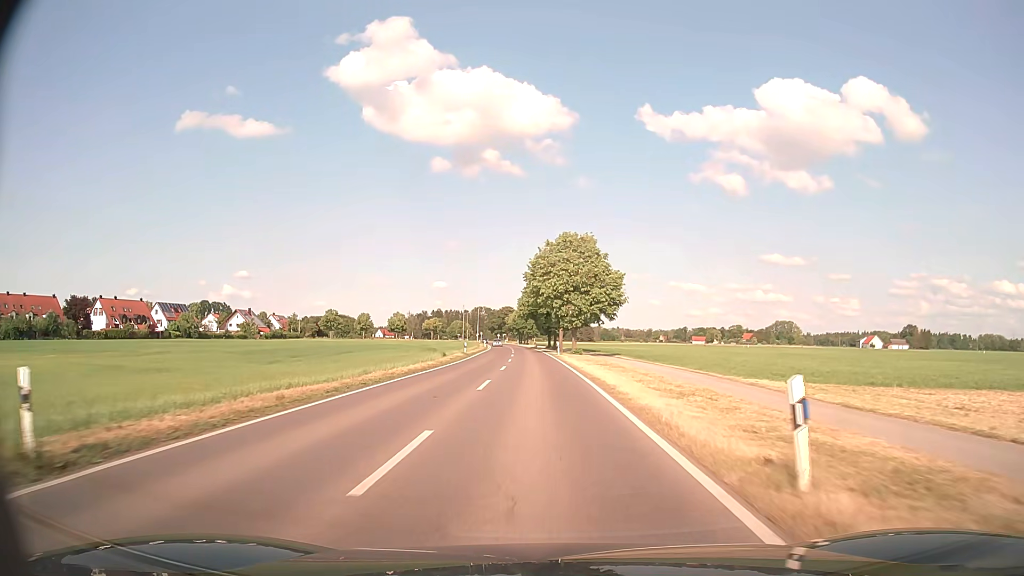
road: primary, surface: asphalt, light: Day
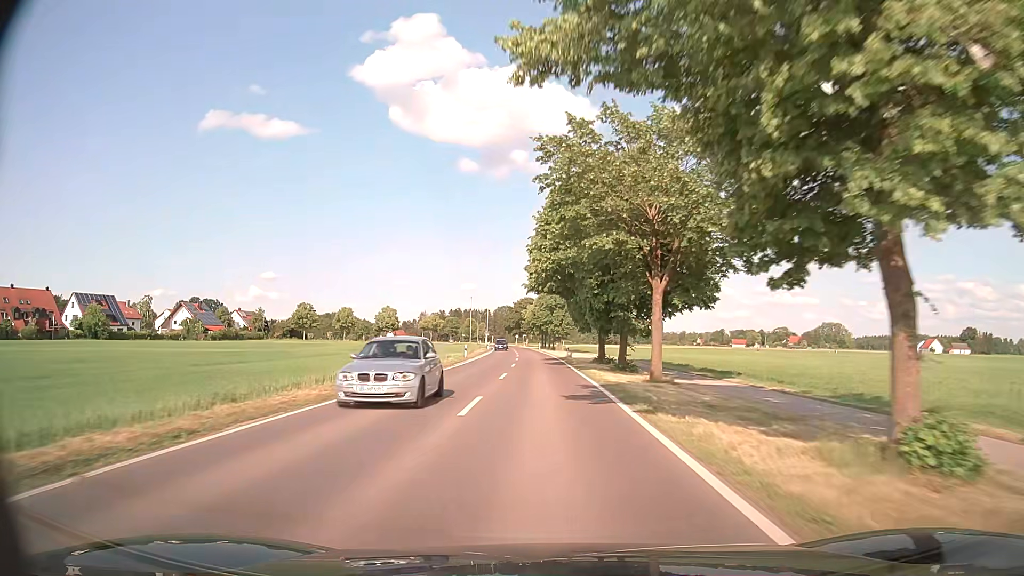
(-1.2, +53.7) m; -2°
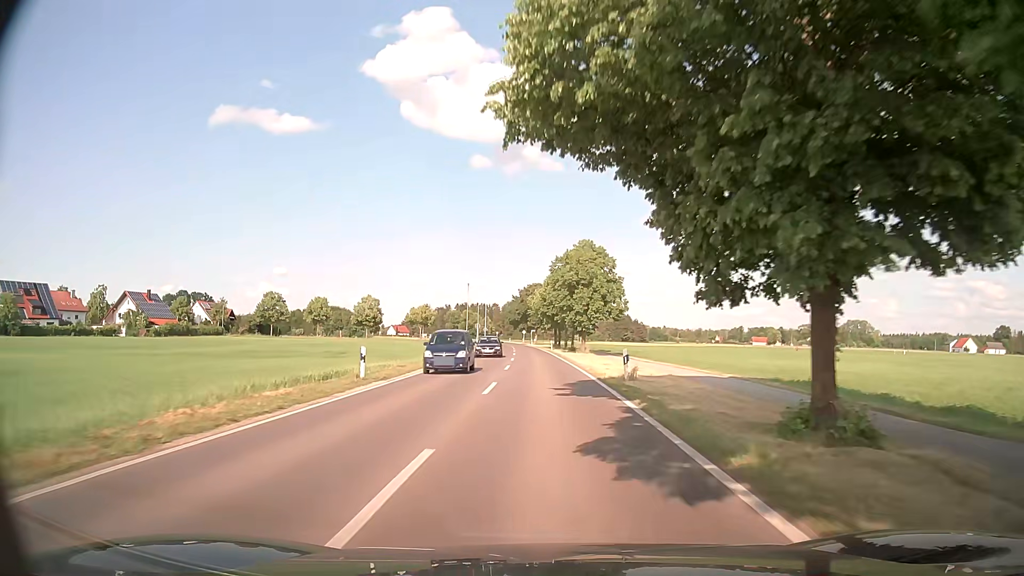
(-0.4, +31.9) m; -1°
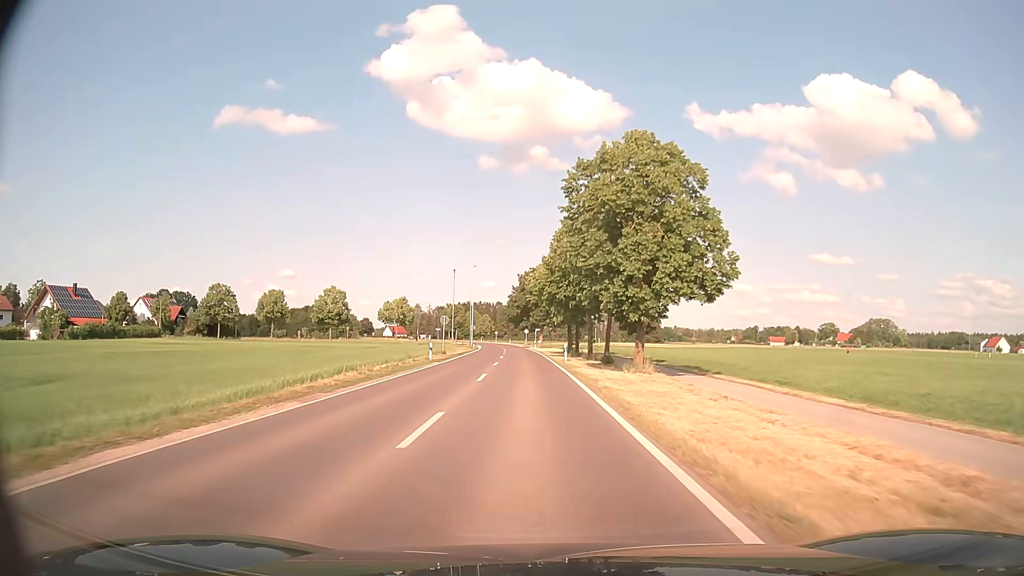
(+0.1, +31.6) m; 0°
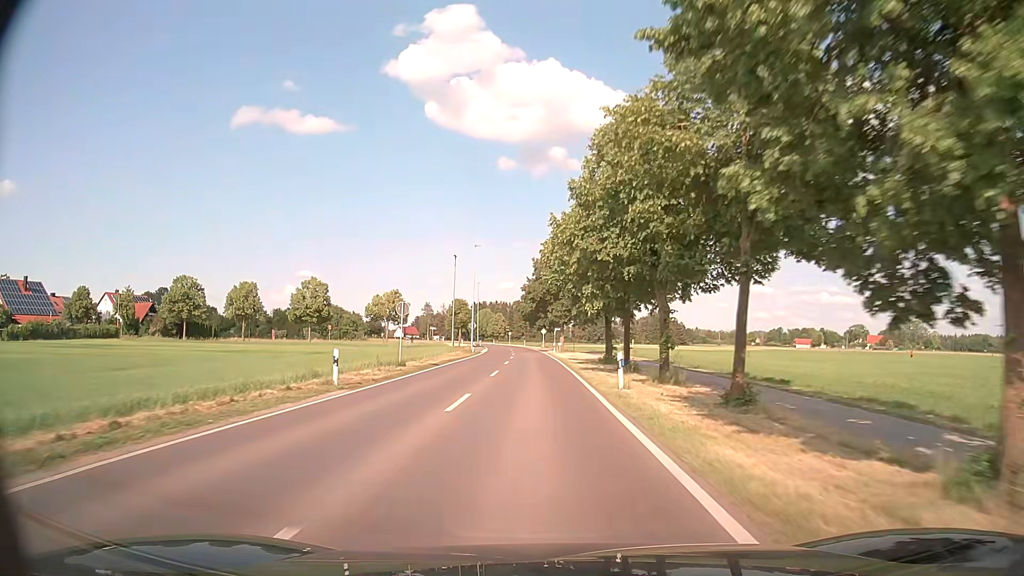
(-0.4, +20.8) m; -2°
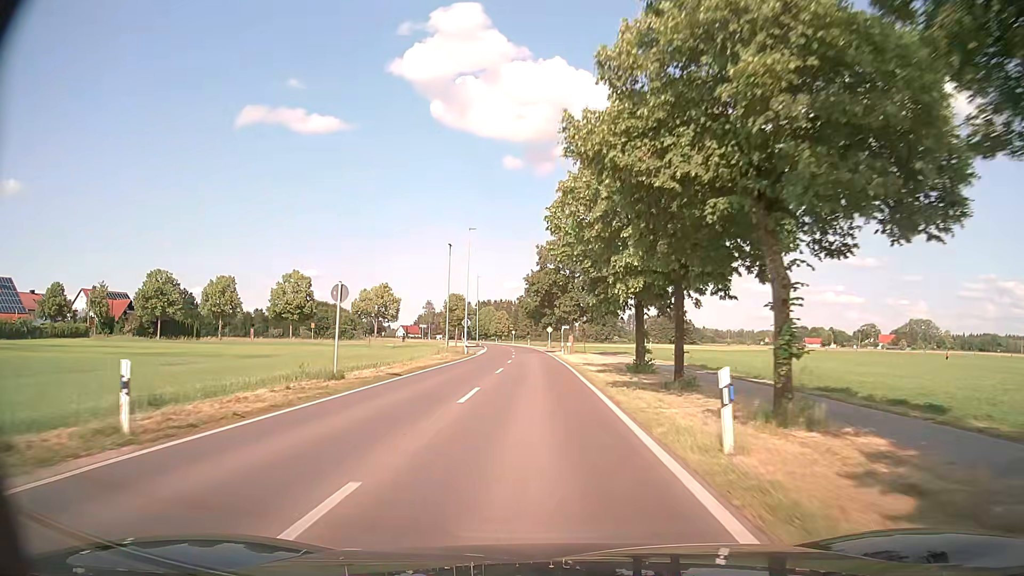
(0.0, +10.4) m; 0°
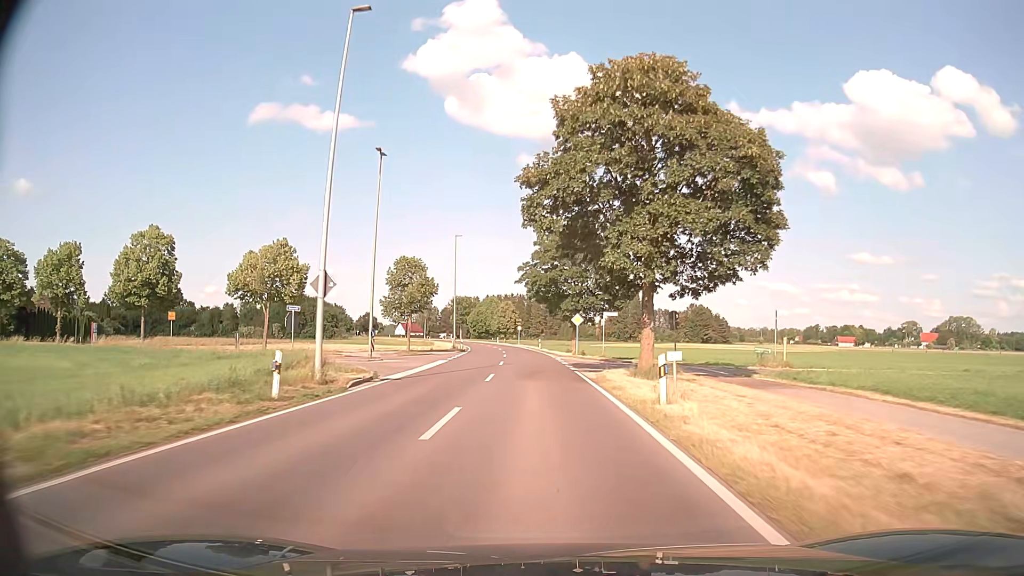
(-0.8, +41.3) m; -1°
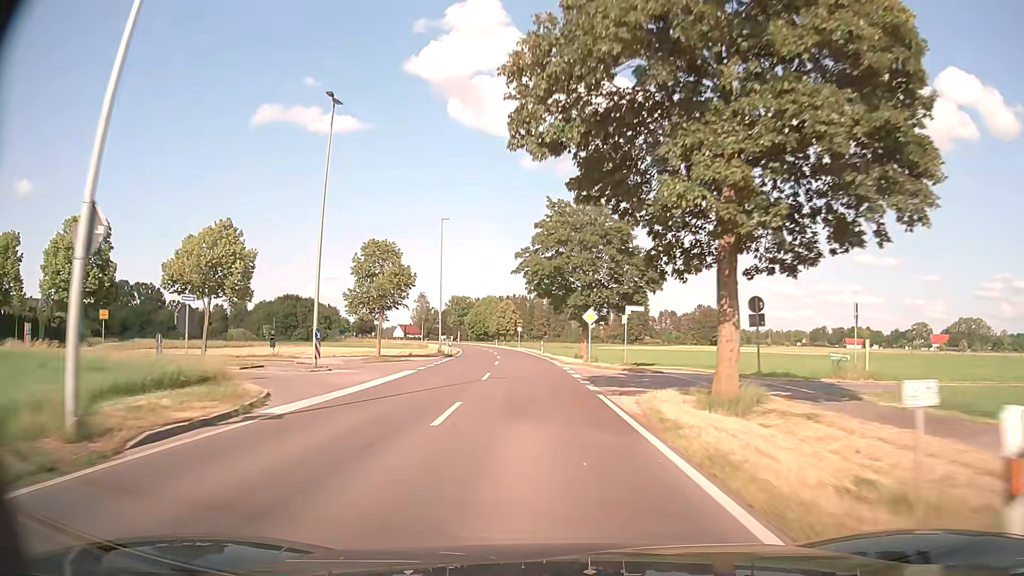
(0.0, +10.3) m; 0°
(0, +10) (0, +20) (-1, +30) (-1, +40) (-2, +50) (-2, +60) (-3, +70) (-5, +80) (-6, +90) (-8, +100) m
